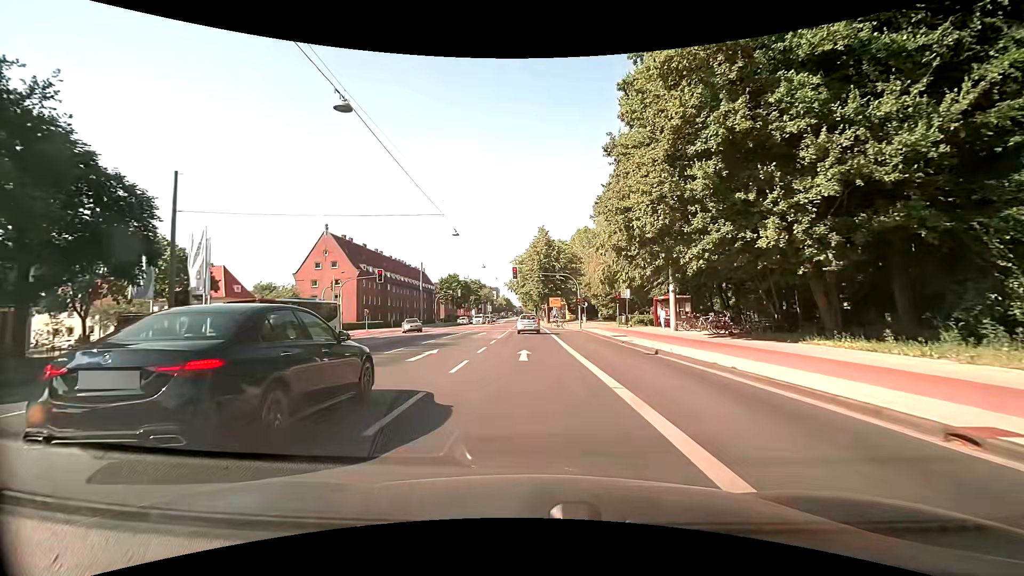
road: primary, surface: asphalt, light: Day
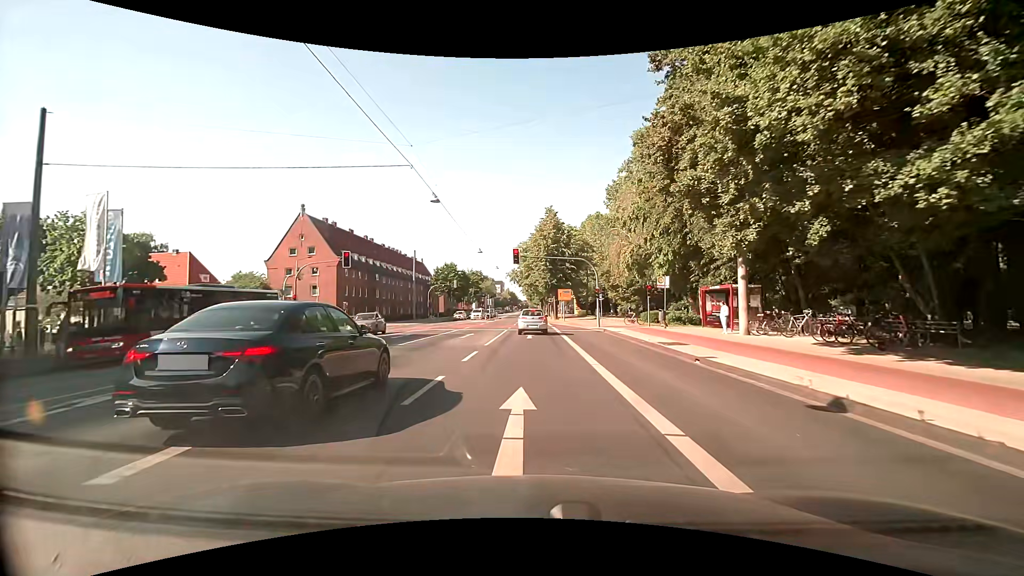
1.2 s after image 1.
(-0.1, +10.4) m; -1°
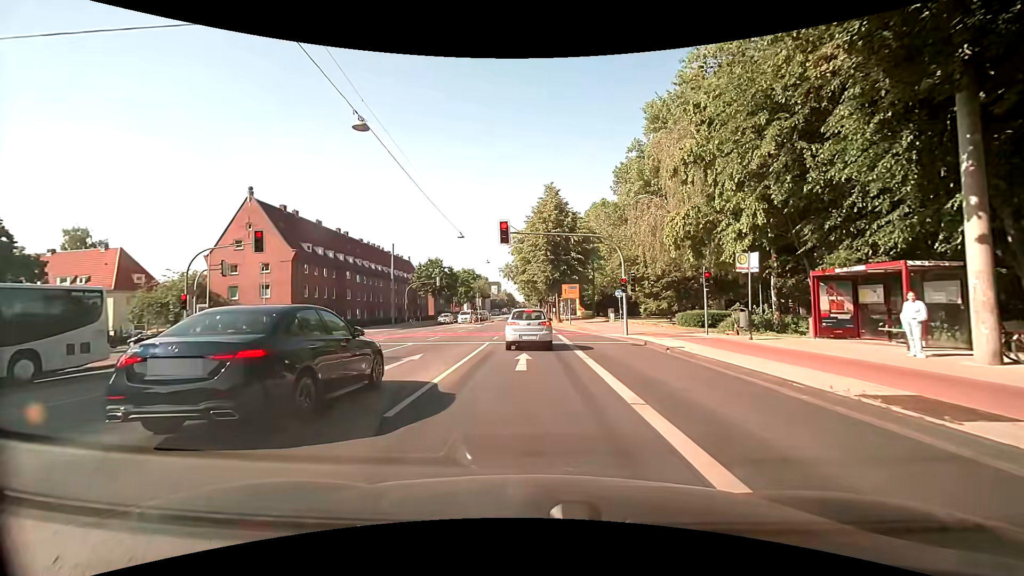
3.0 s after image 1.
(+0.1, +12.3) m; 0°
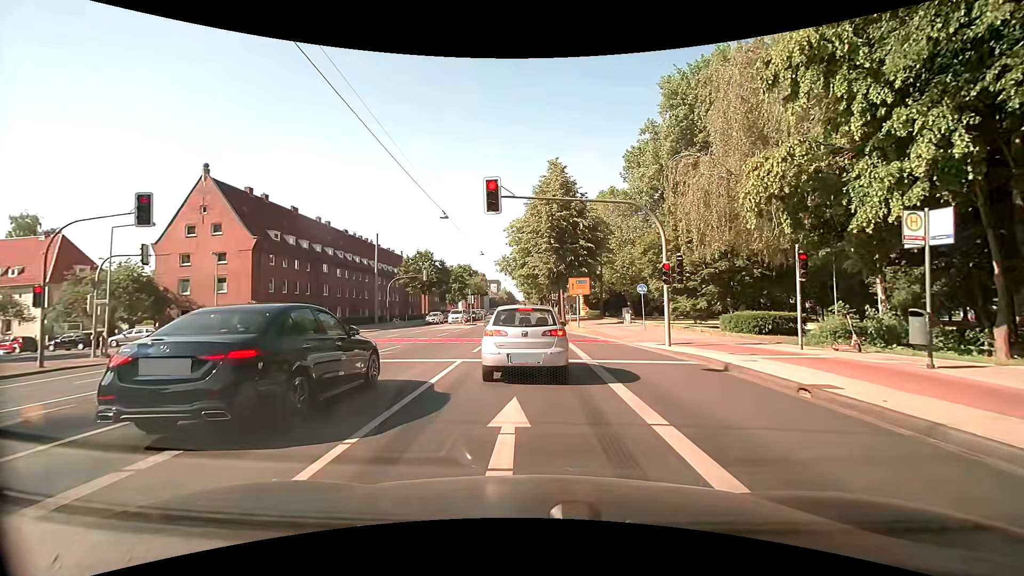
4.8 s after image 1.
(0.0, +8.1) m; -1°
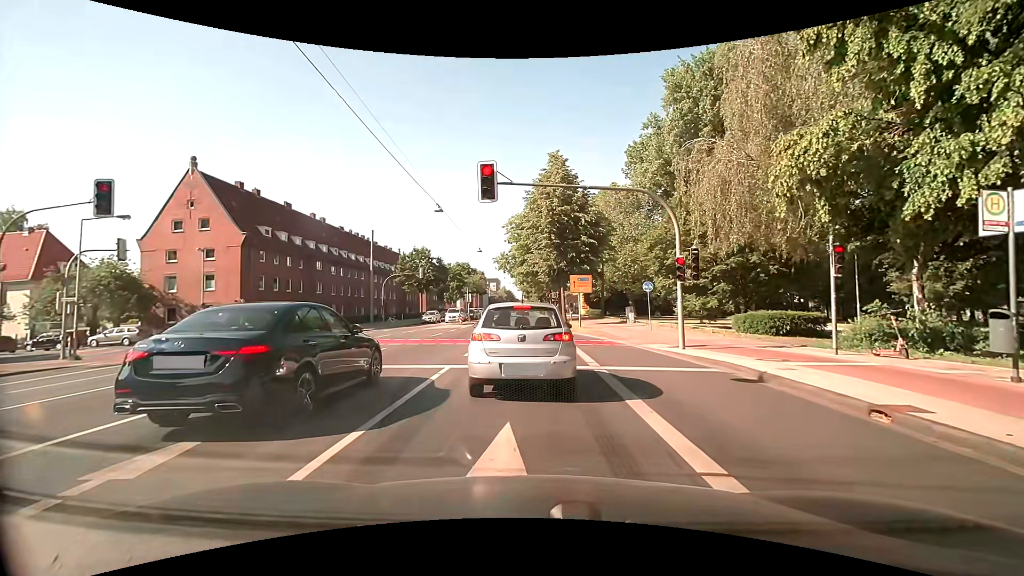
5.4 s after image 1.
(0.0, +1.7) m; -1°
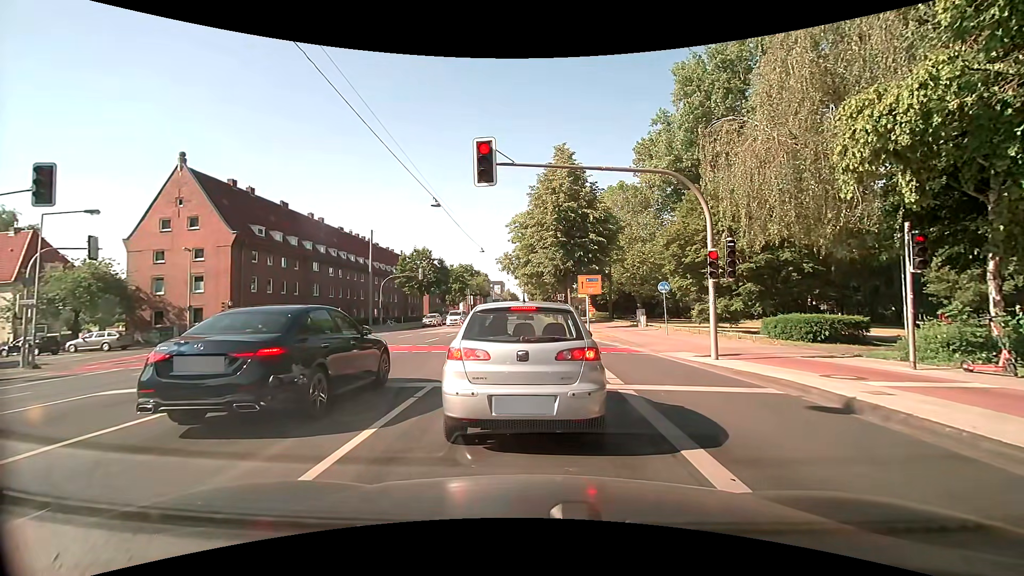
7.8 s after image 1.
(0.0, +2.4) m; -1°
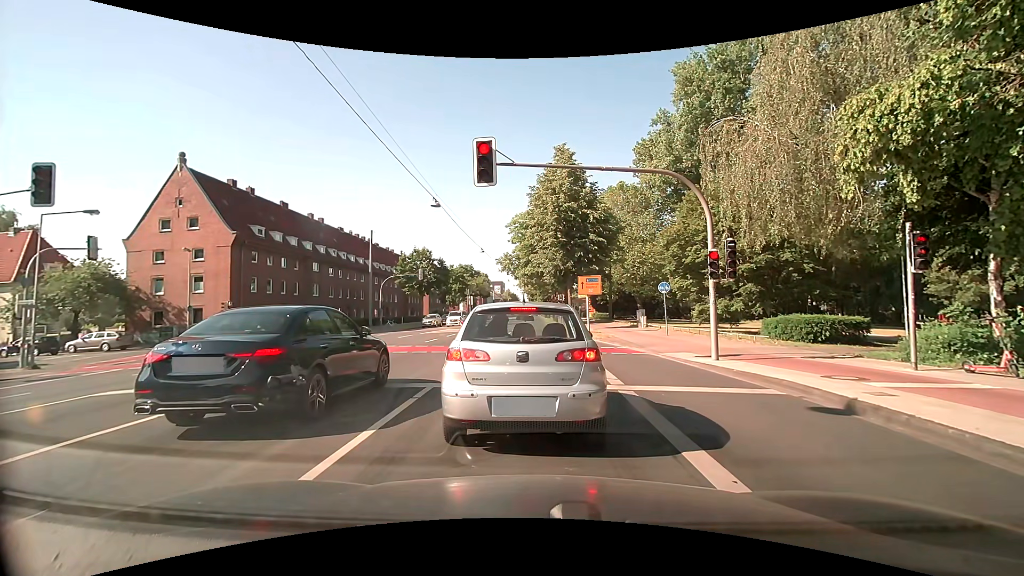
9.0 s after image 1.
(0.0, +0.1) m; 0°
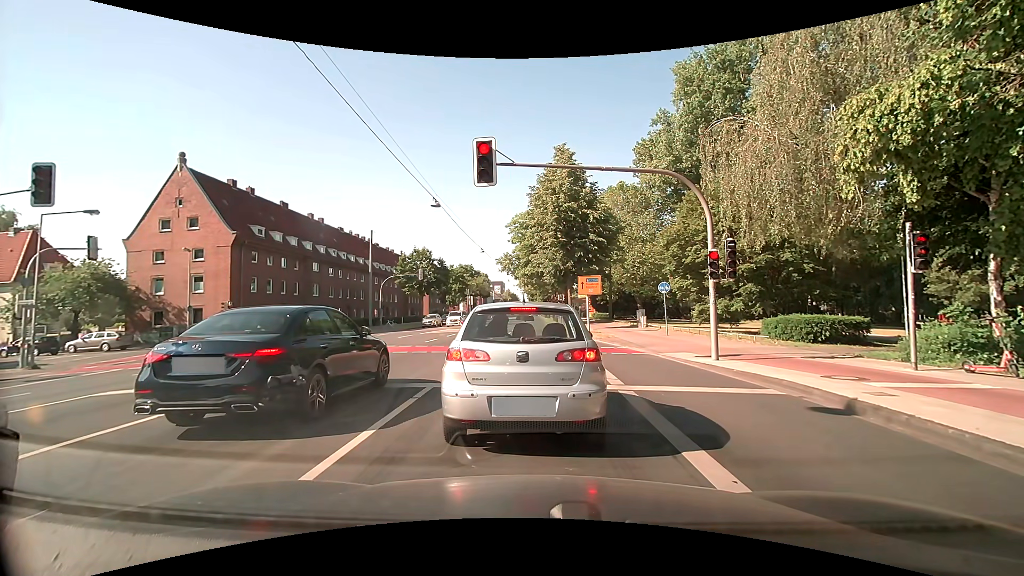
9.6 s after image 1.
(0.0, 0.0) m; 0°
